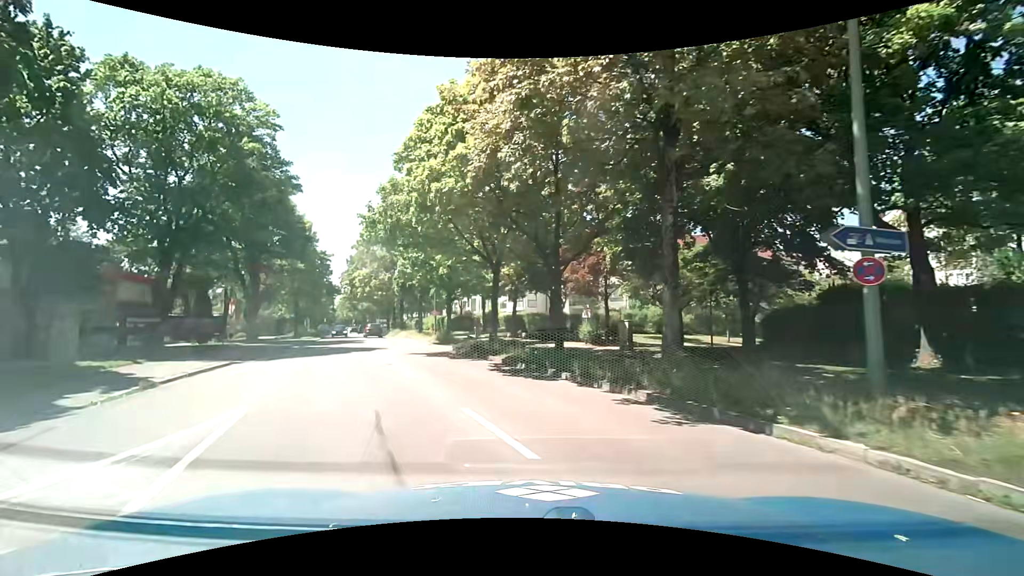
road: tertiary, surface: asphalt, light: Day
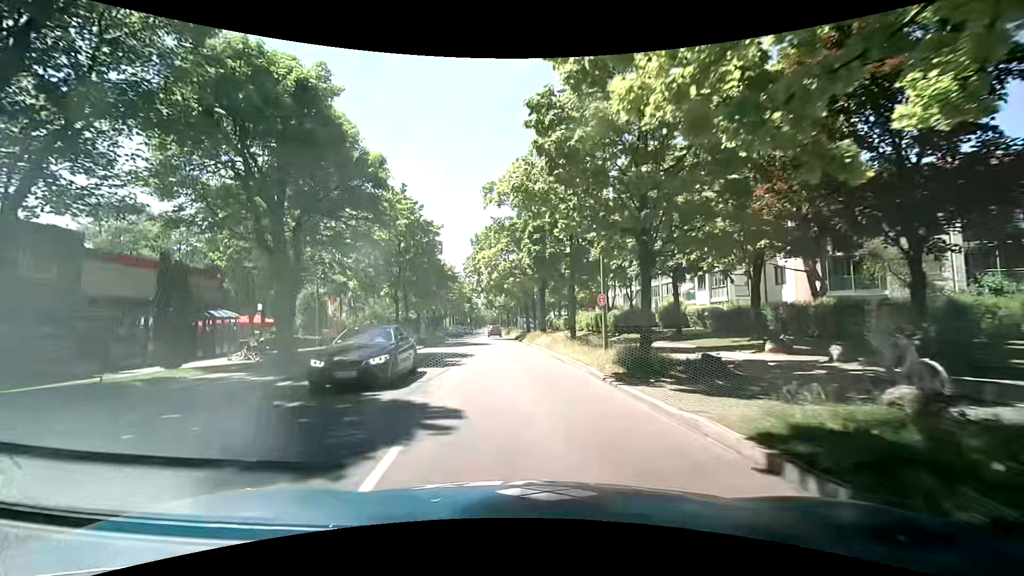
(-4.1, +20.6) m; -15°
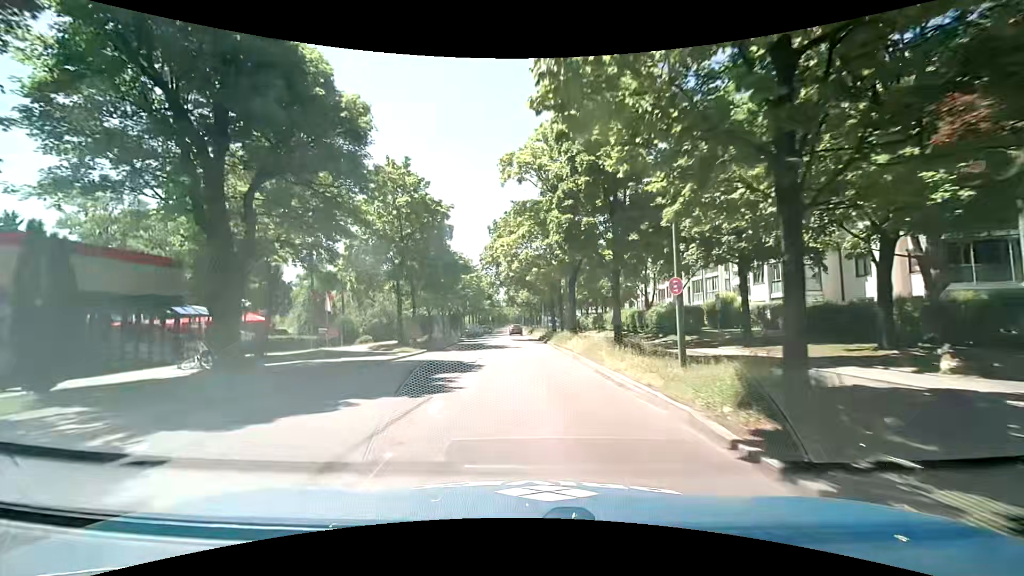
(-0.3, +6.5) m; -5°
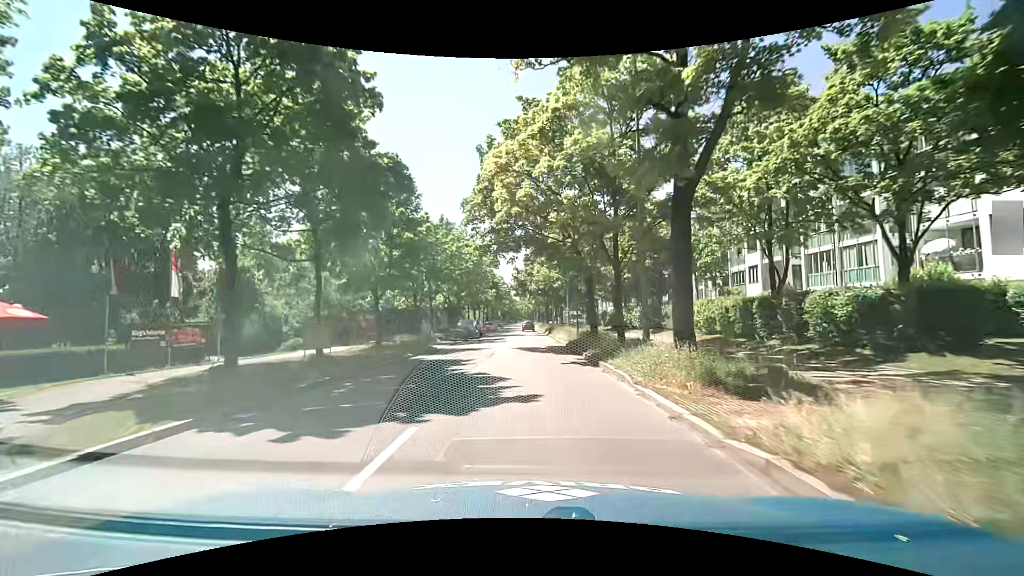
(-0.1, +20.5) m; 0°
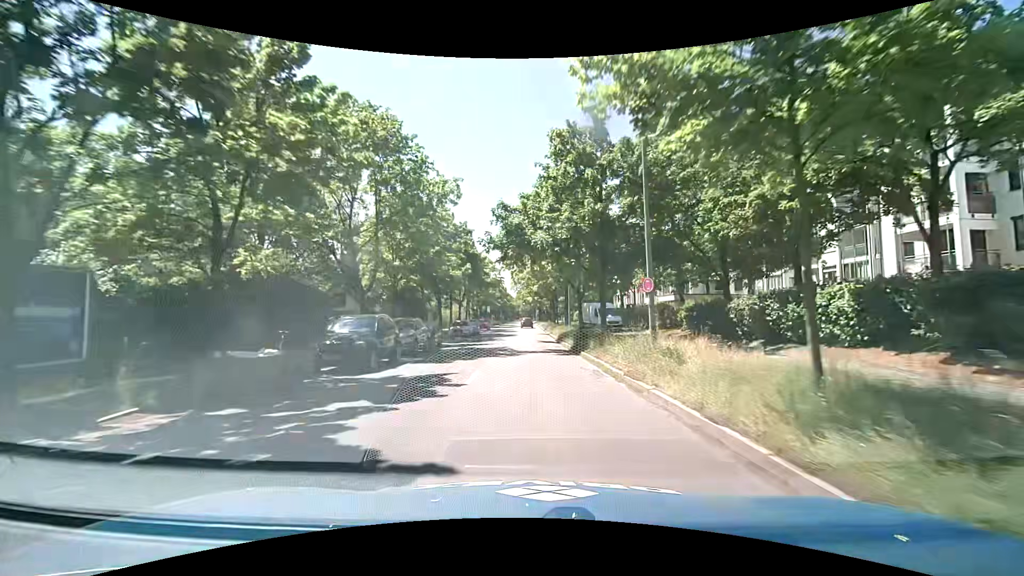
(-0.6, +30.0) m; 0°
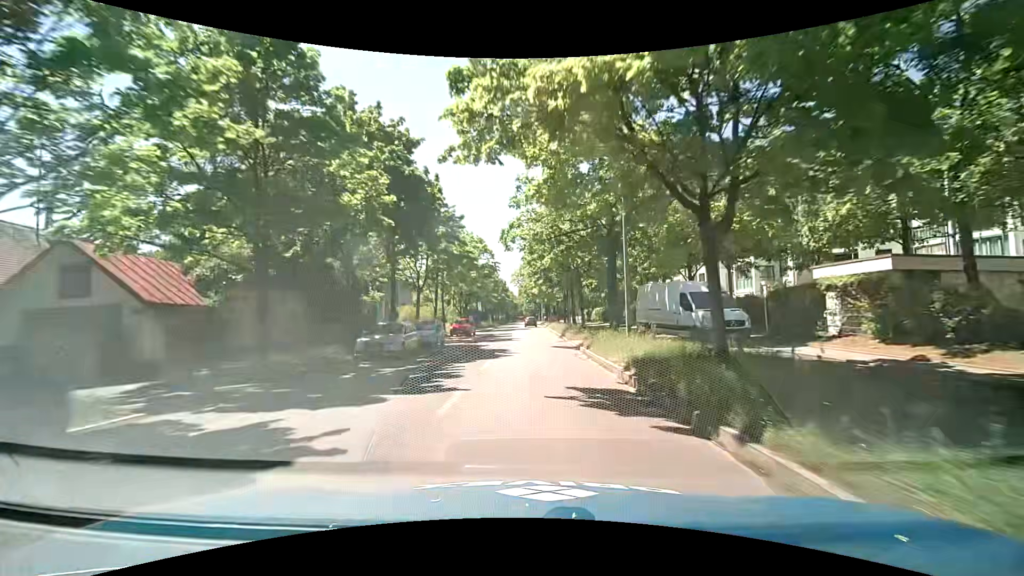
(-0.5, +24.4) m; -2°
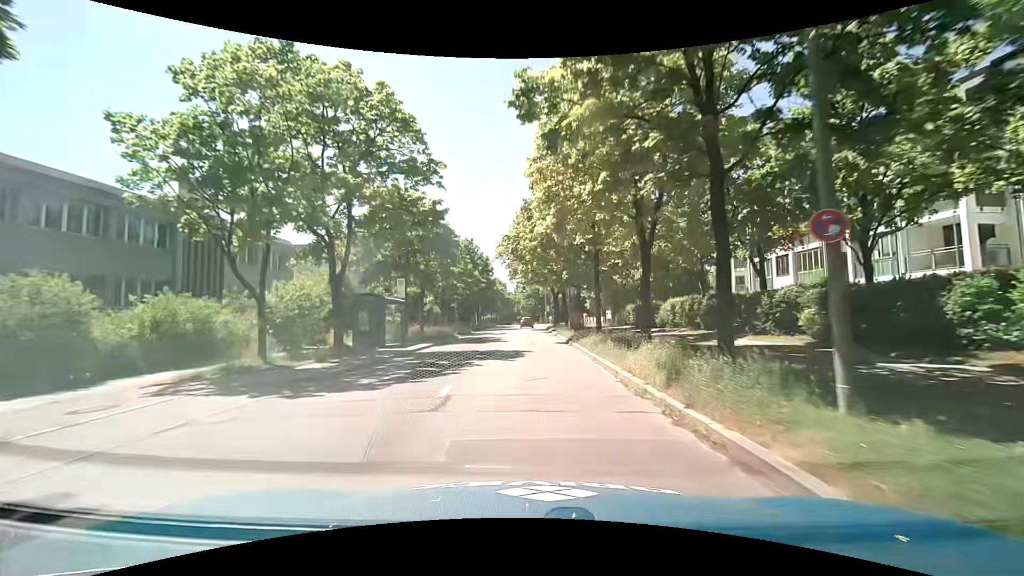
(+0.9, +42.5) m; 0°
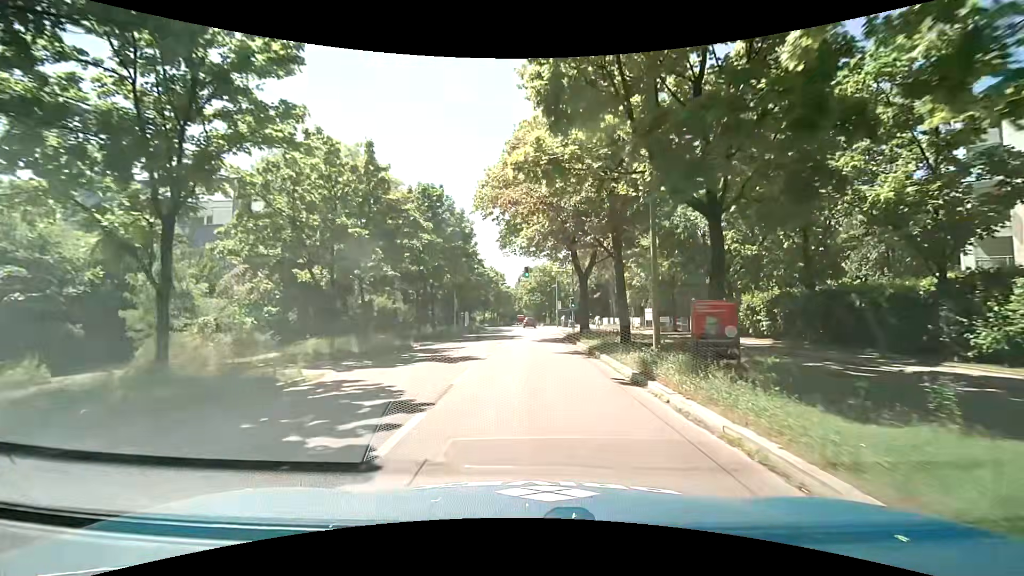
(-0.1, +26.8) m; +1°
(0, +10) (0, +20) (0, +30) (0, +40) (0, +50) (0, +60) (0, +70) (0, +80) (0, +90) (-1, +100) m
